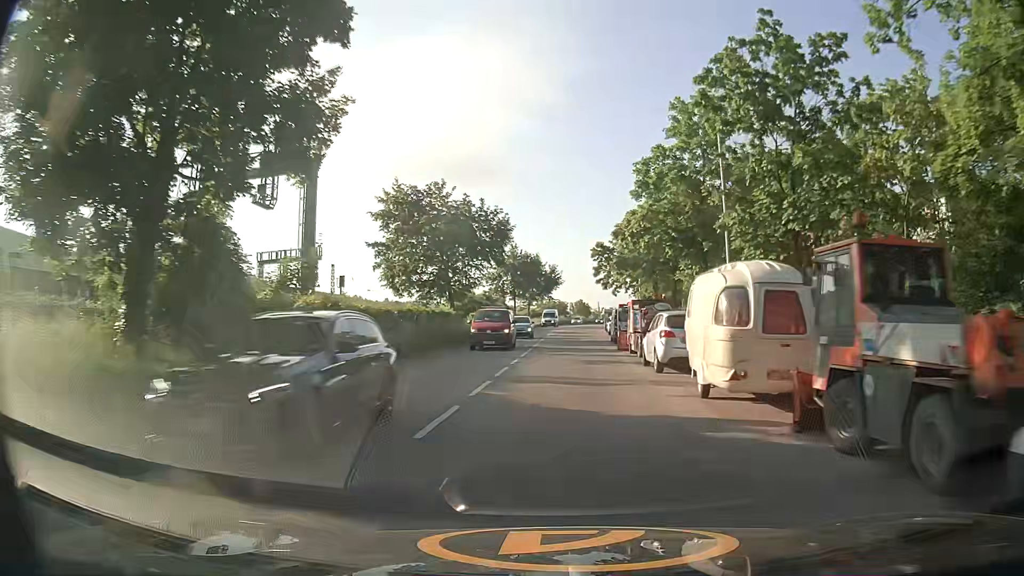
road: secondary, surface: asphalt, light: Day
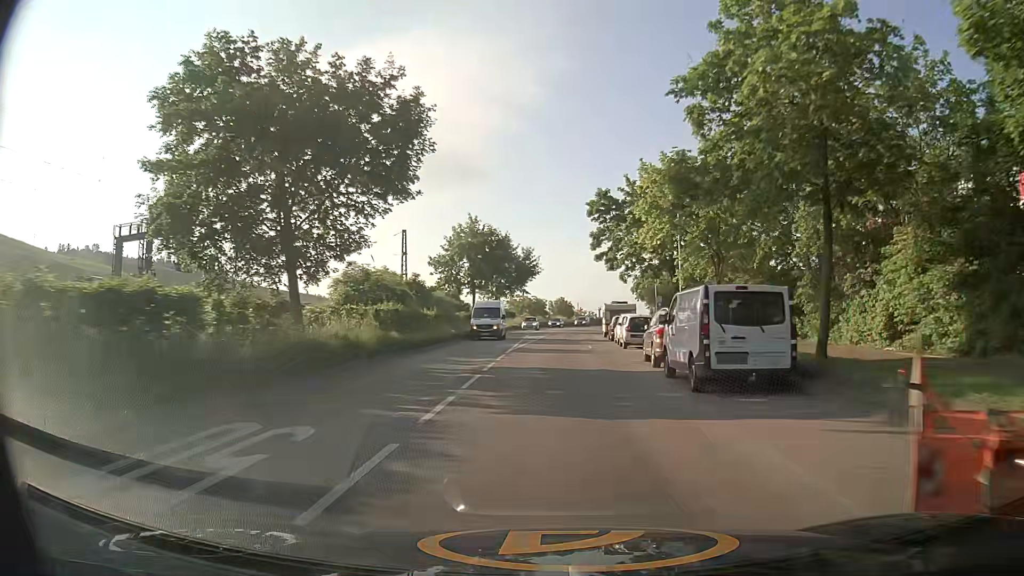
(+0.5, +26.2) m; +2°
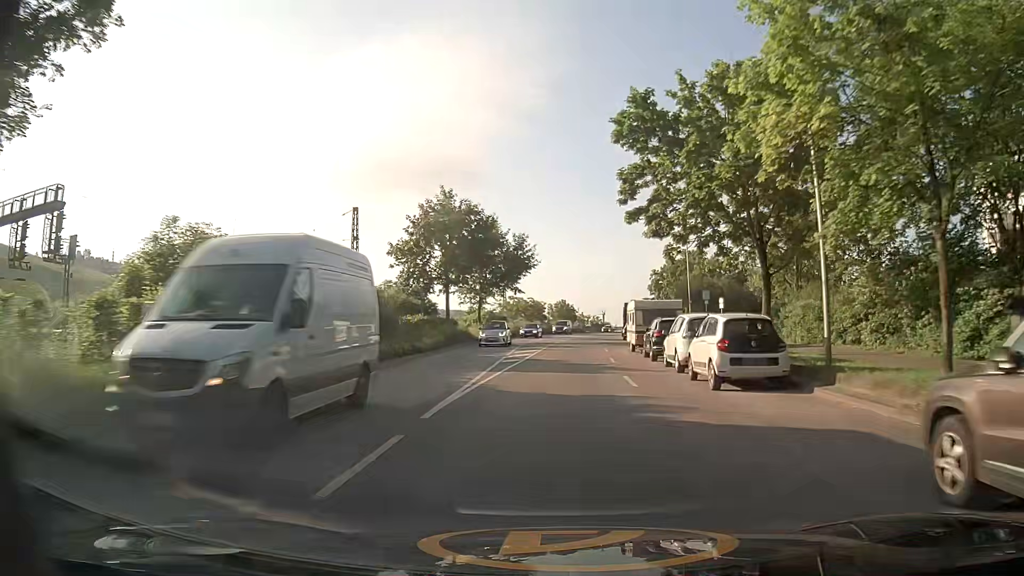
(+0.1, +17.2) m; +1°
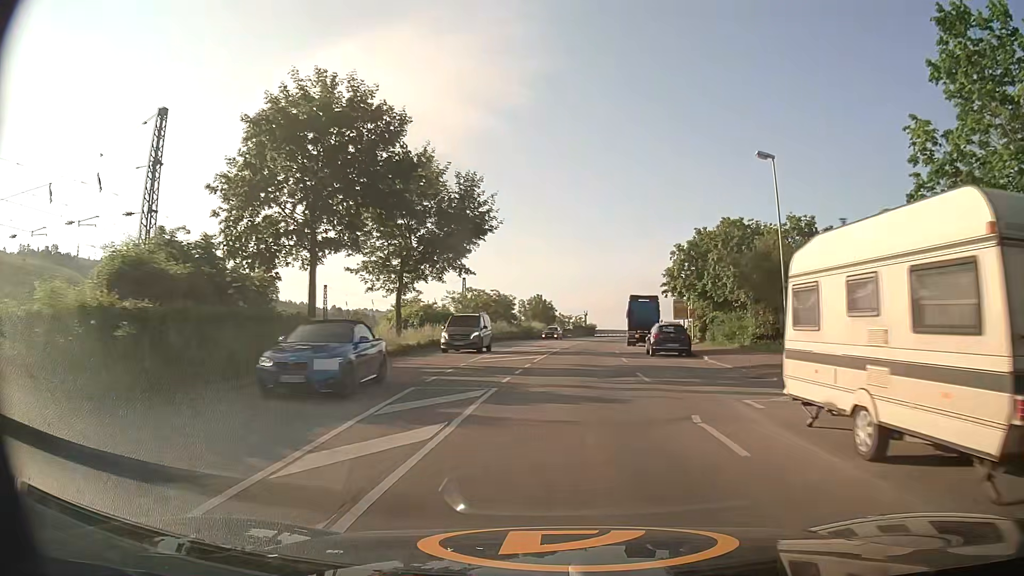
(+0.1, +26.0) m; +1°
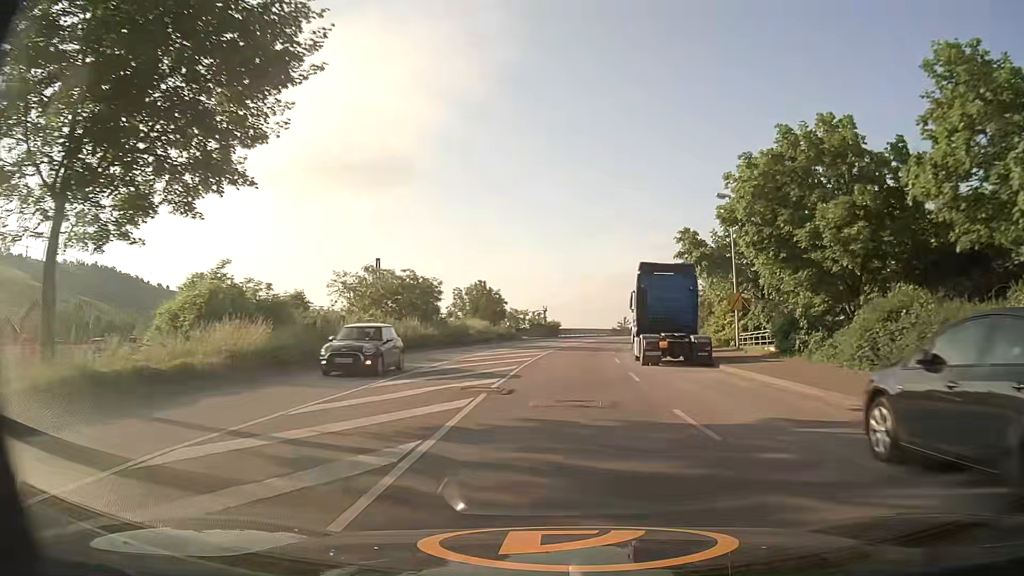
(+0.8, +26.3) m; +3°
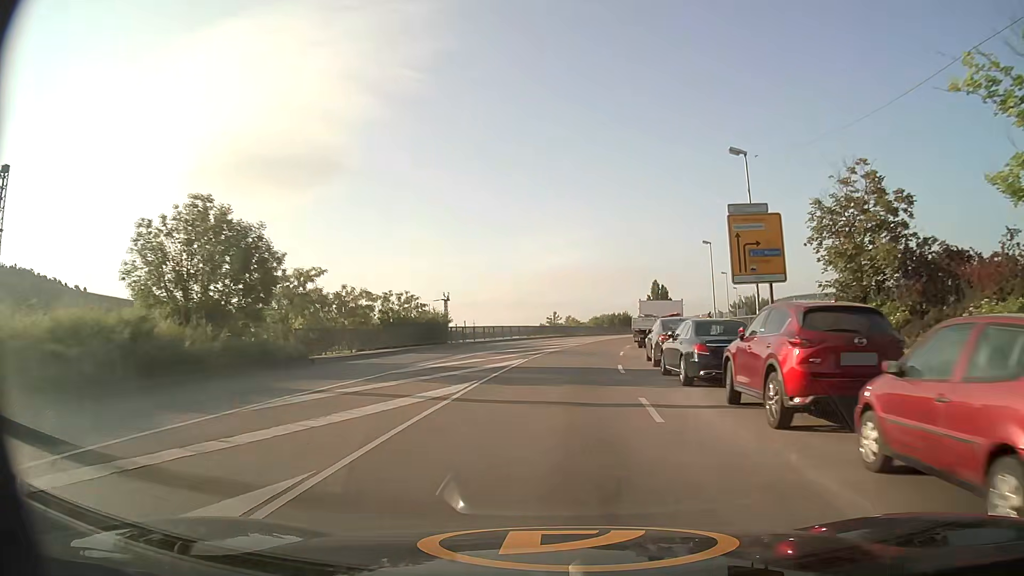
(+2.6, +44.0) m; +6°
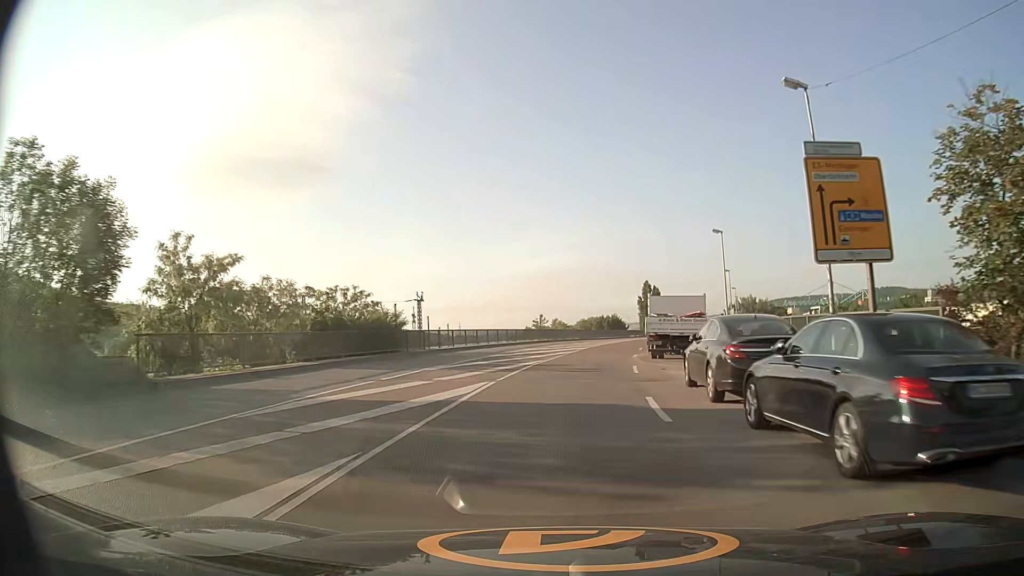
(+0.2, +9.1) m; +1°
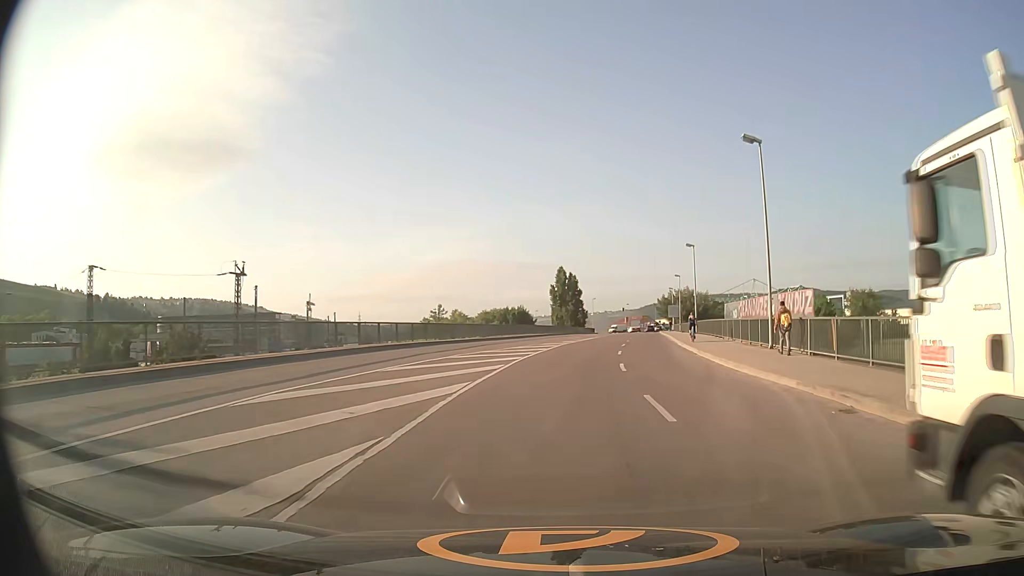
(+1.7, +27.5) m; +8°
(0, +10) (+2, +20) (+3, +30) (+5, +40) (+7, +49) (+9, +59) (+10, +69) (+12, +79) (+13, +89) (+15, +99) m
